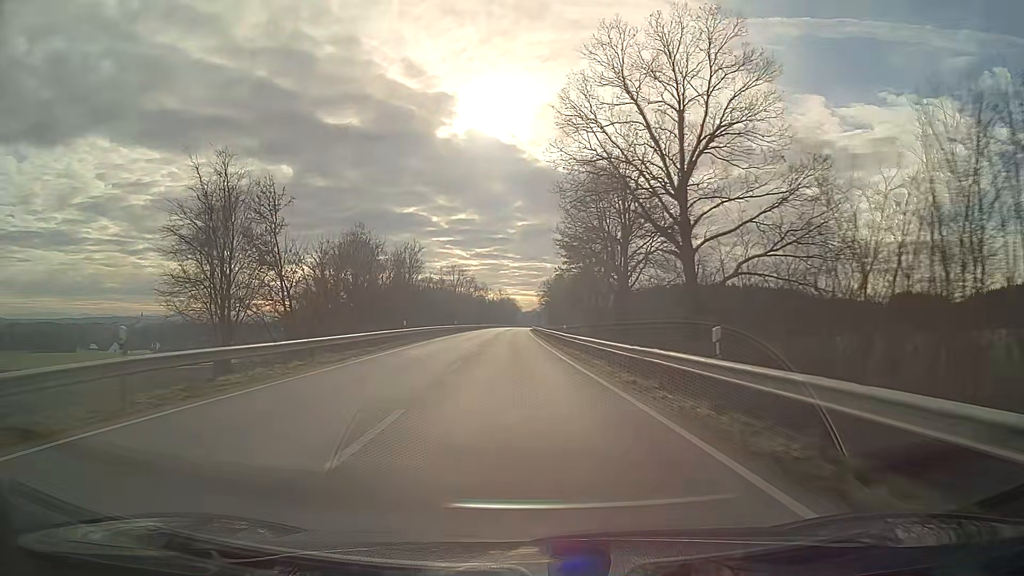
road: secondary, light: Day
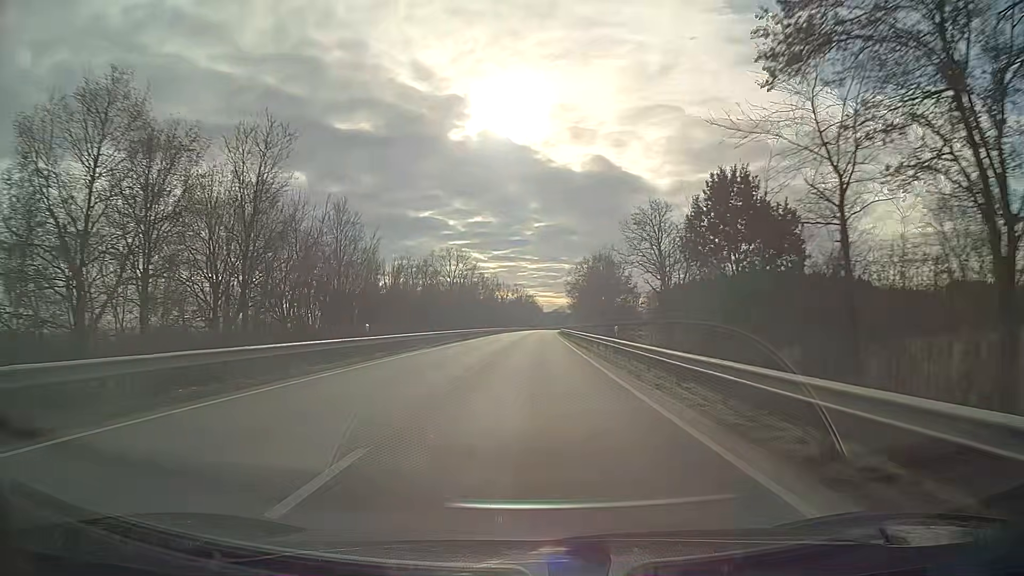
(-1.1, +52.0) m; -1°
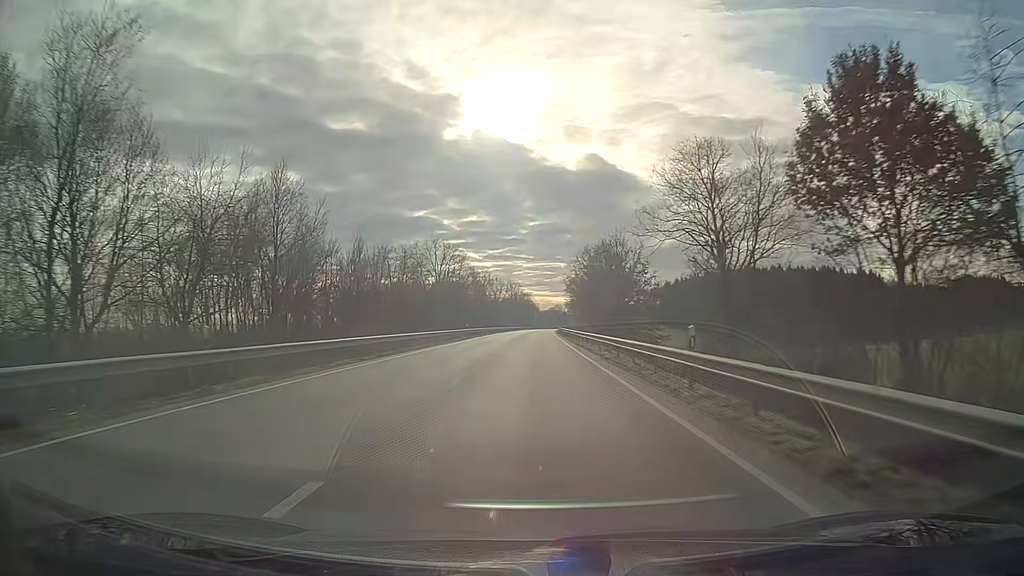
(0.0, +14.0) m; 0°
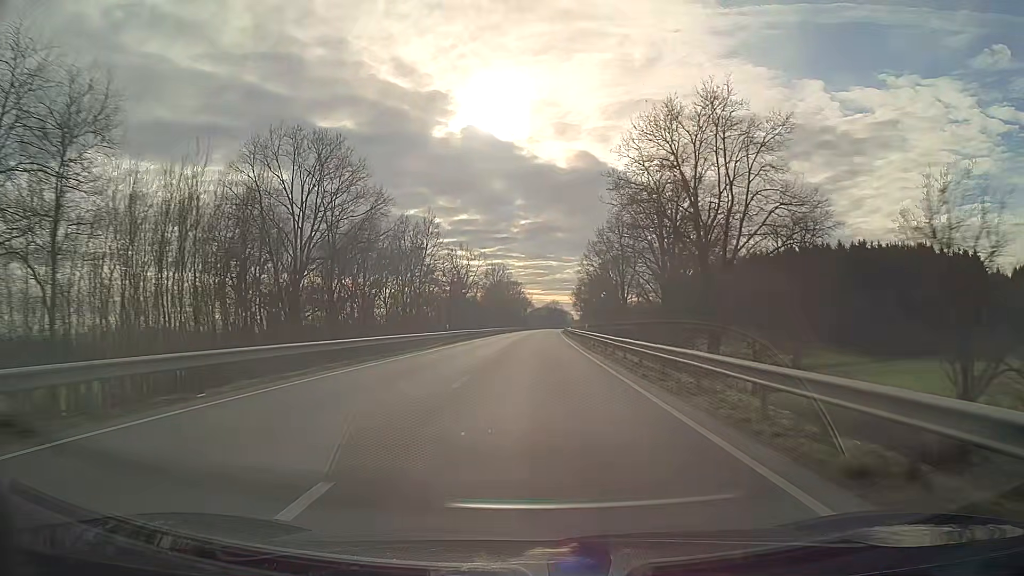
(+0.3, +72.9) m; +1°
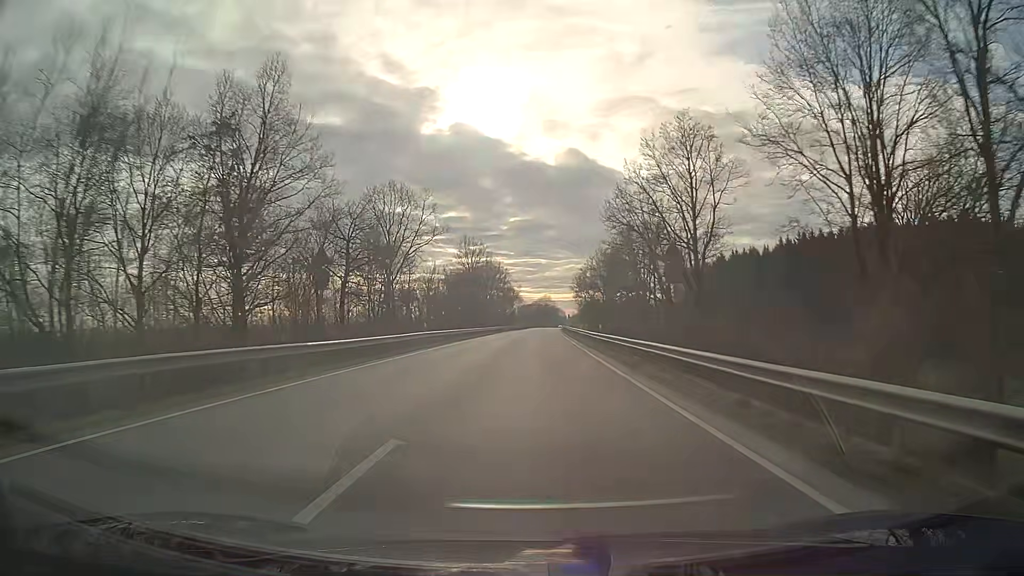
(+0.3, +46.6) m; +1°
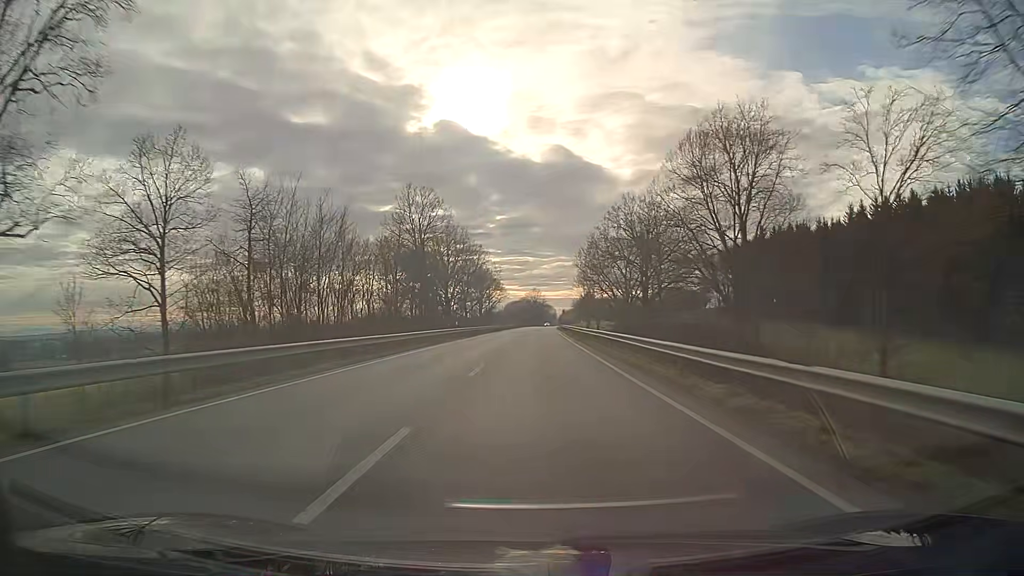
(+0.5, +47.9) m; +1°
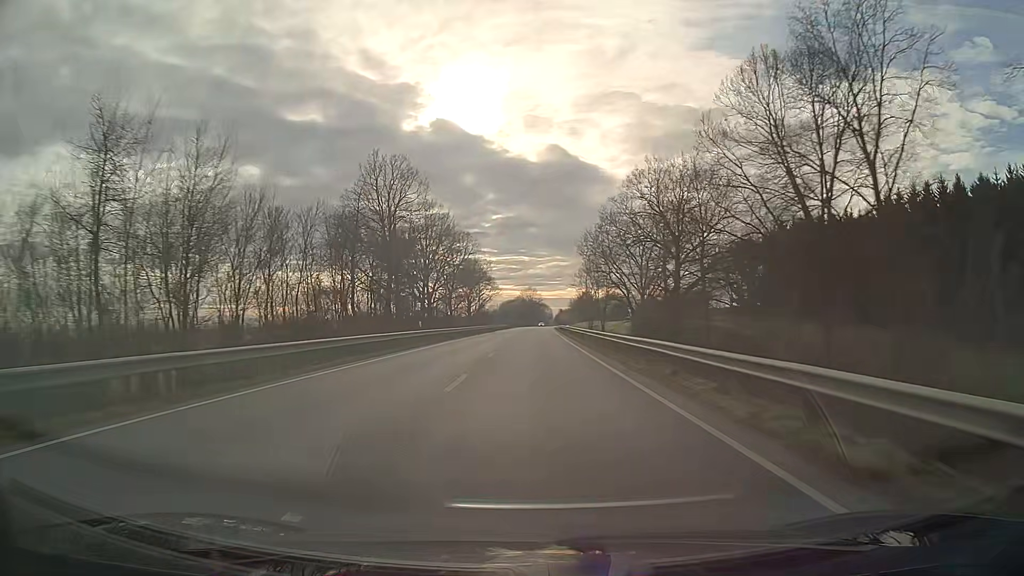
(0.0, +15.8) m; 0°
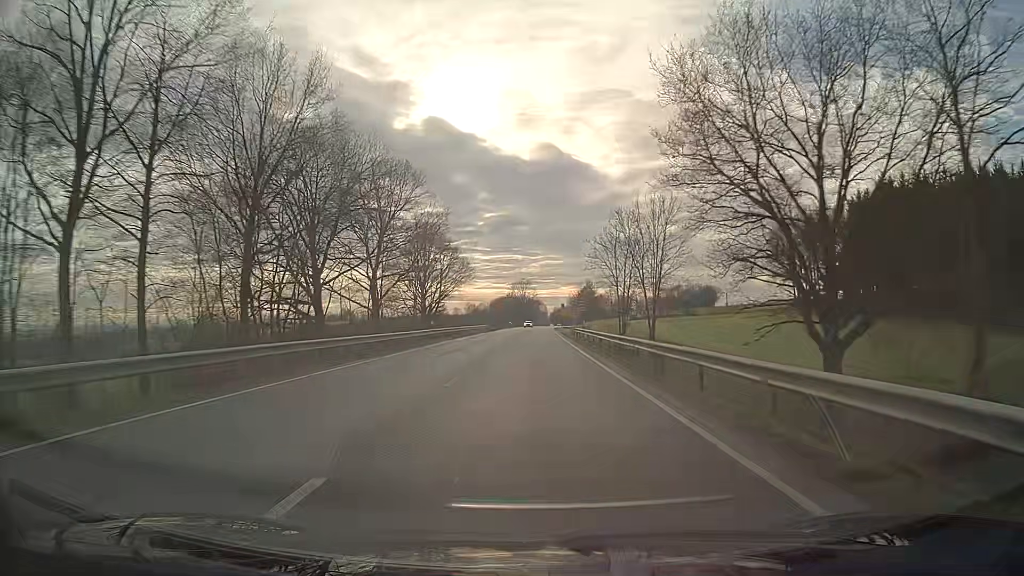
(+0.3, +47.6) m; +1°
